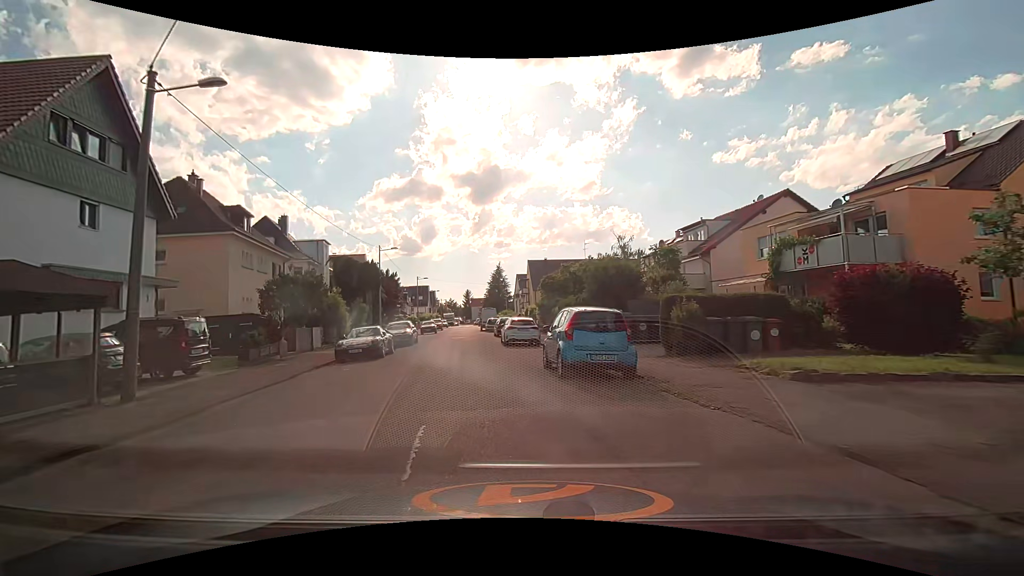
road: residential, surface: asphalt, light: Day
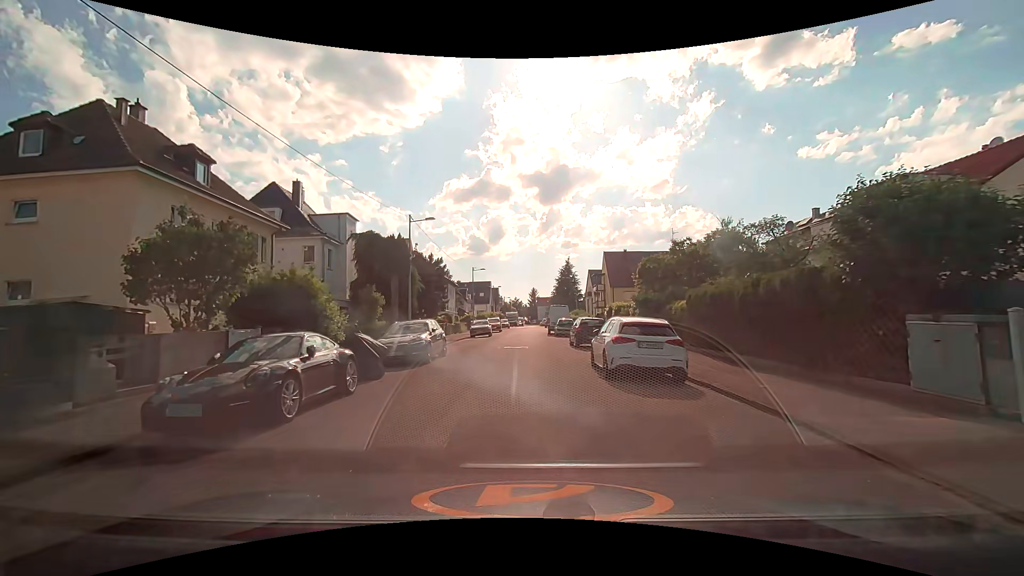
(-1.3, +13.2) m; -8°
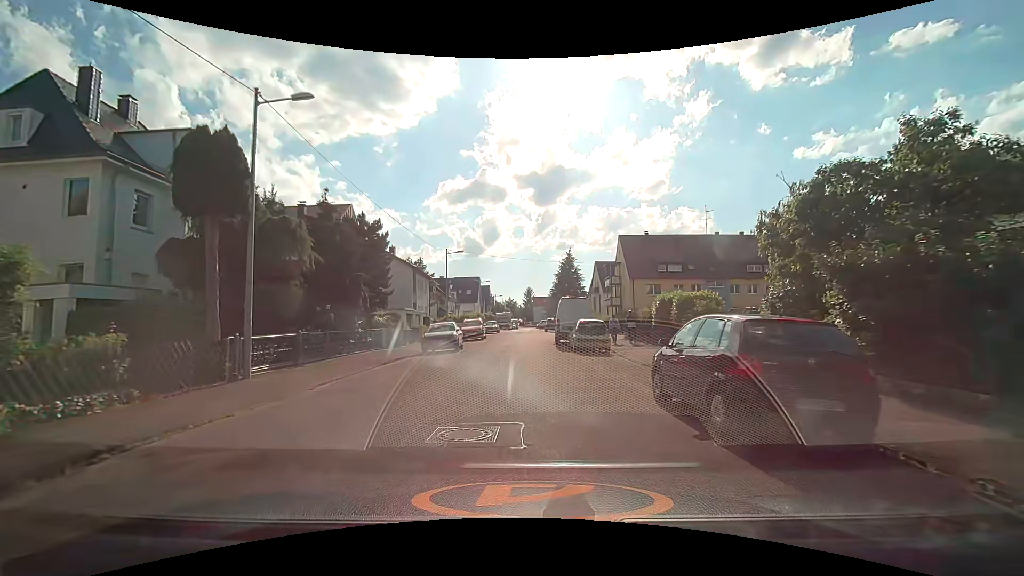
(-0.2, +17.8) m; 0°
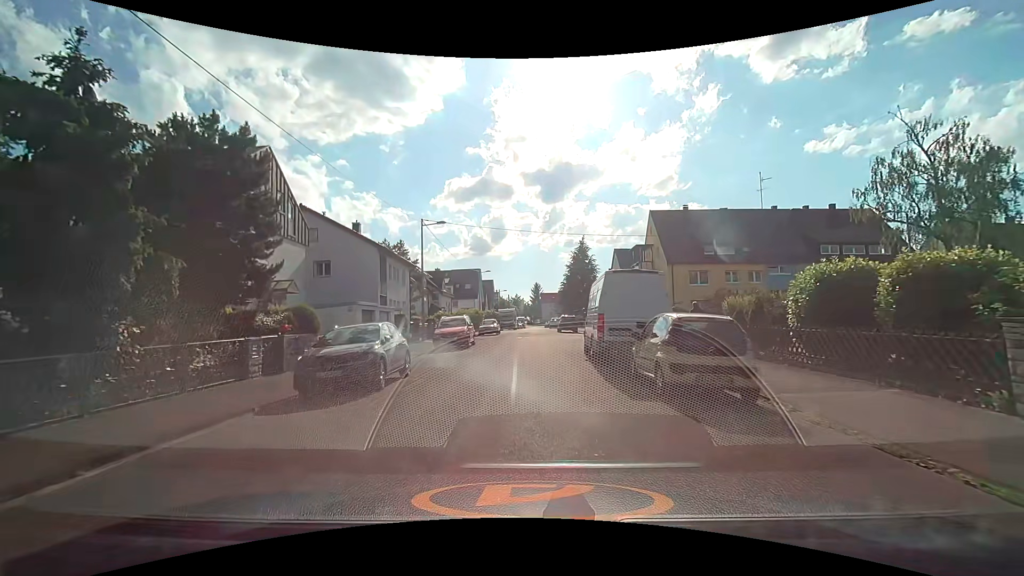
(-0.1, +13.2) m; -1°
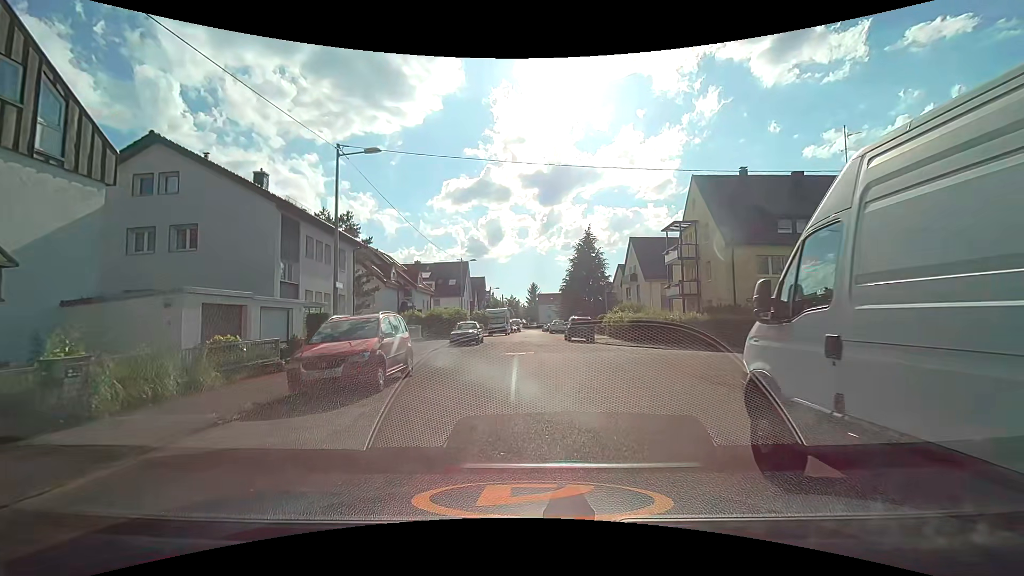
(0.0, +14.3) m; 0°
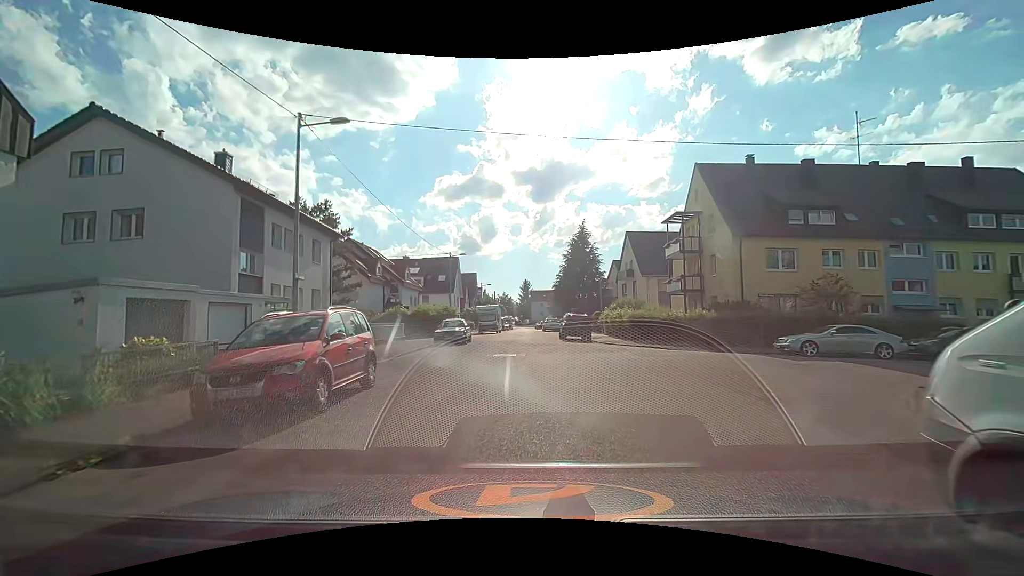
(0.0, +2.5) m; +2°
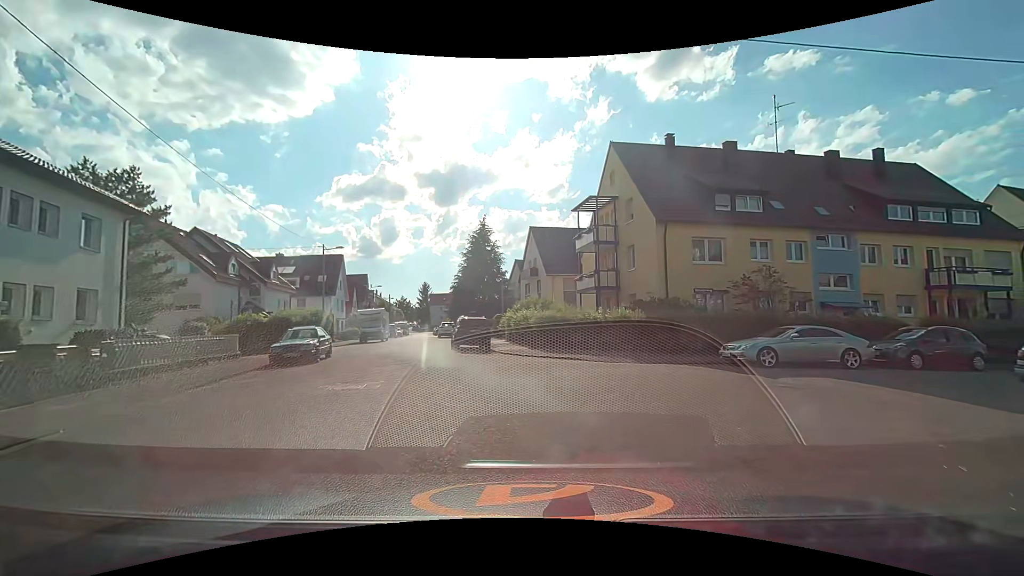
(+0.4, +6.5) m; +10°
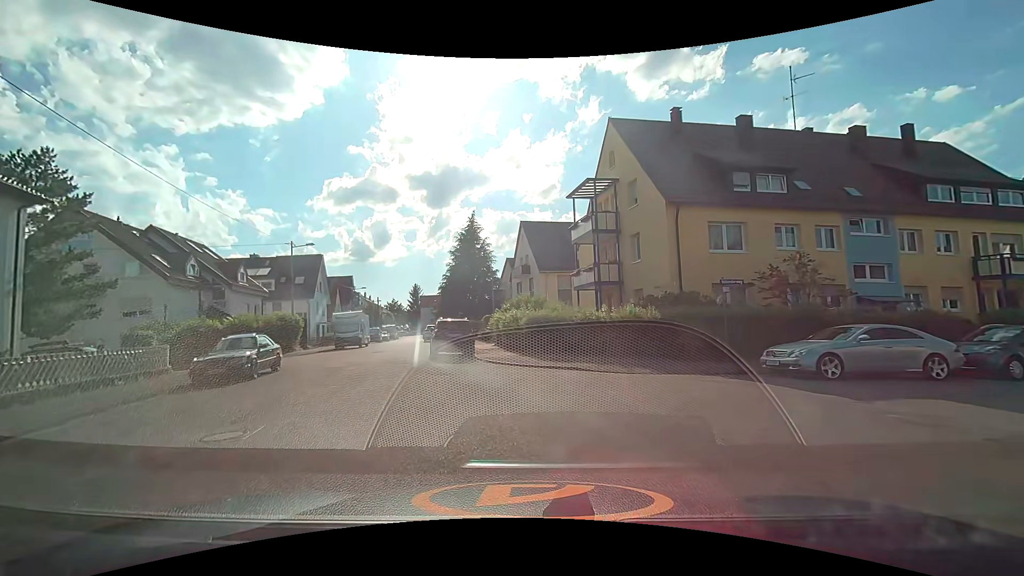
(+0.1, +3.8) m; +1°
(-2, +10) (-5, +19) (-8, +29) (-10, +39) (-12, +48) (-14, +58) (-16, +68) (-19, +78) (-21, +87) (-23, +97) m
